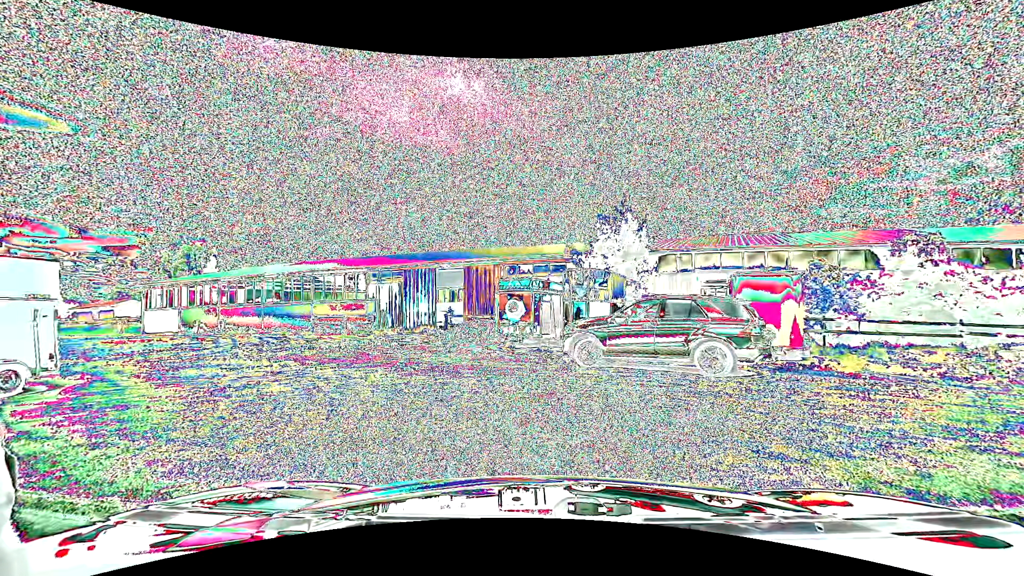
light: Day
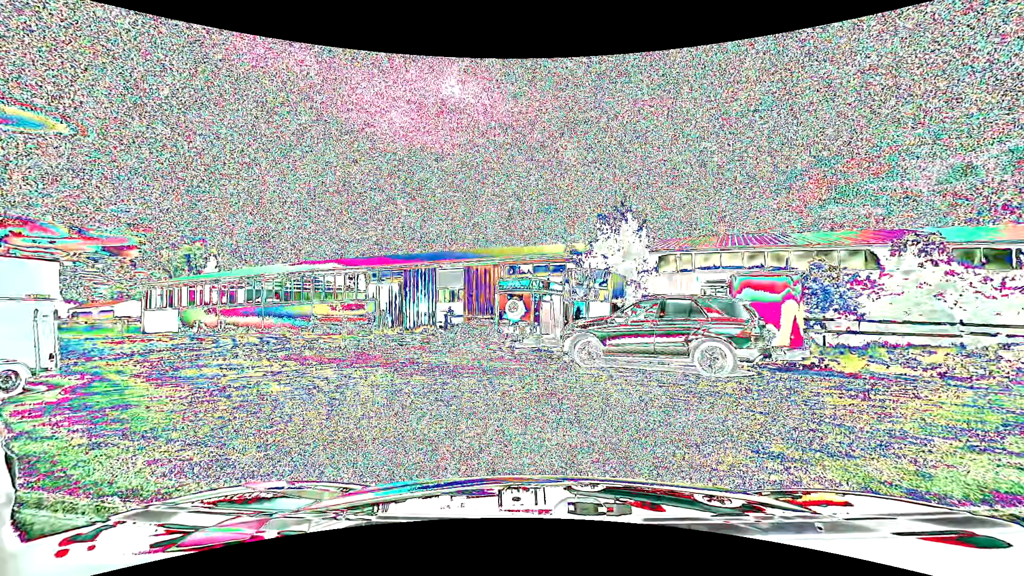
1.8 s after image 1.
(0.0, 0.0) m; 0°
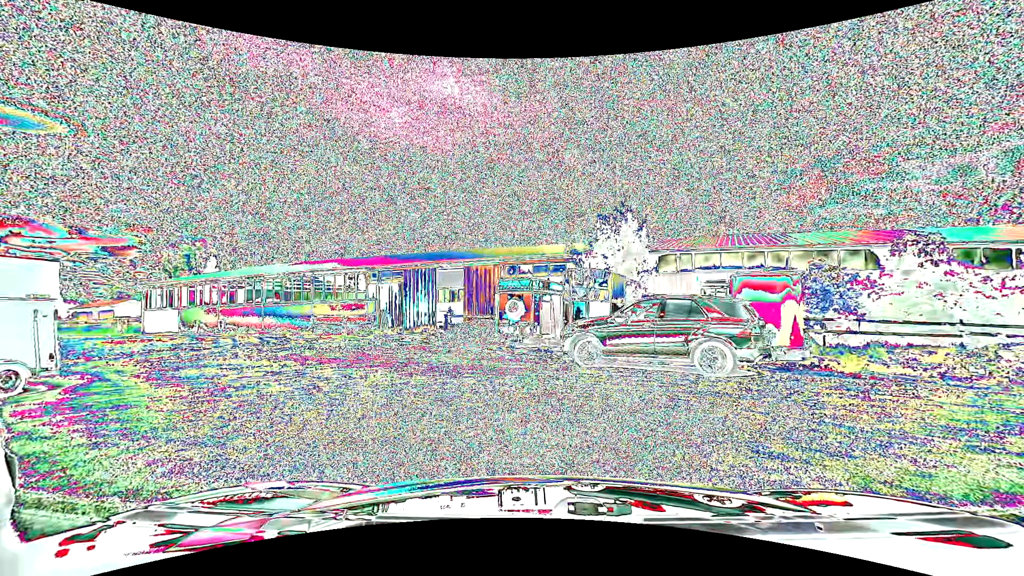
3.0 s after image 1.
(0.0, 0.0) m; 0°
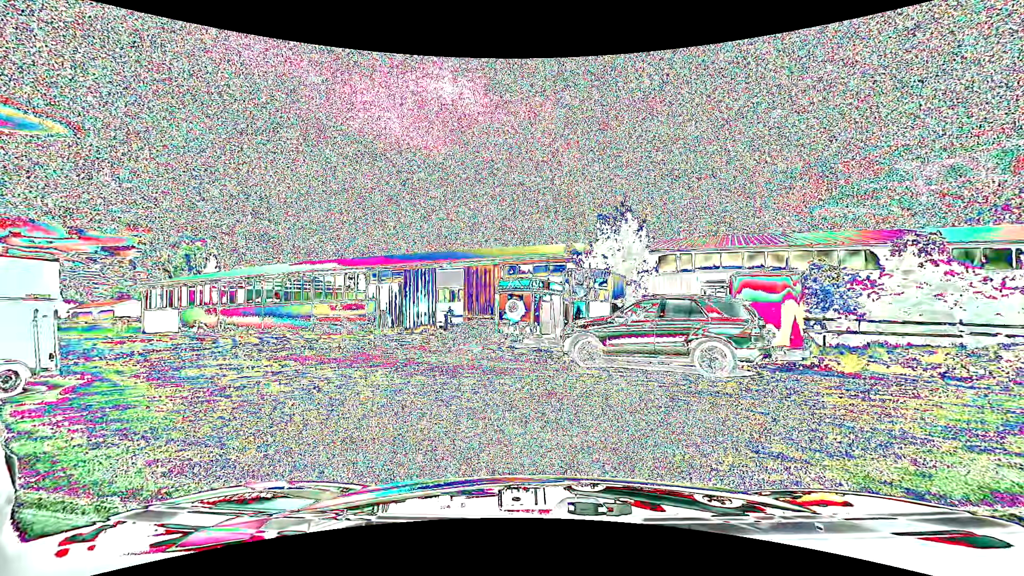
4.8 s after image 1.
(0.0, 0.0) m; 0°
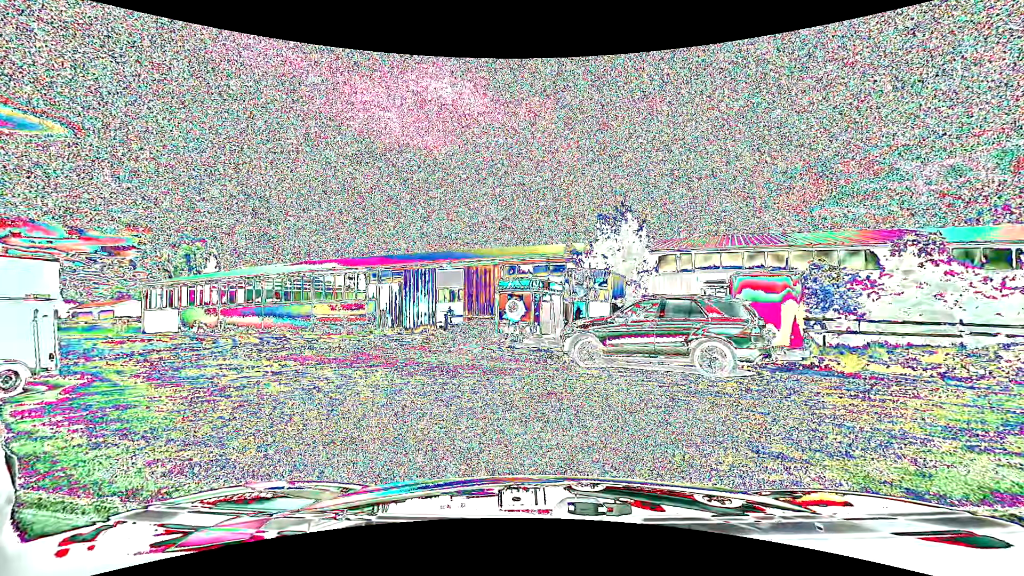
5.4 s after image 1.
(0.0, 0.0) m; 0°
